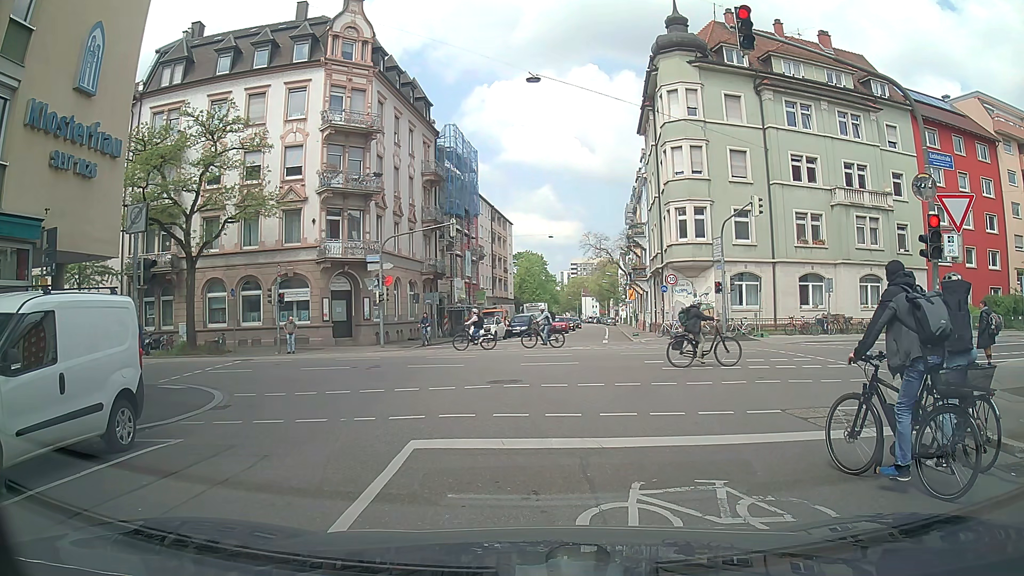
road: residential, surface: asphalt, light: Day
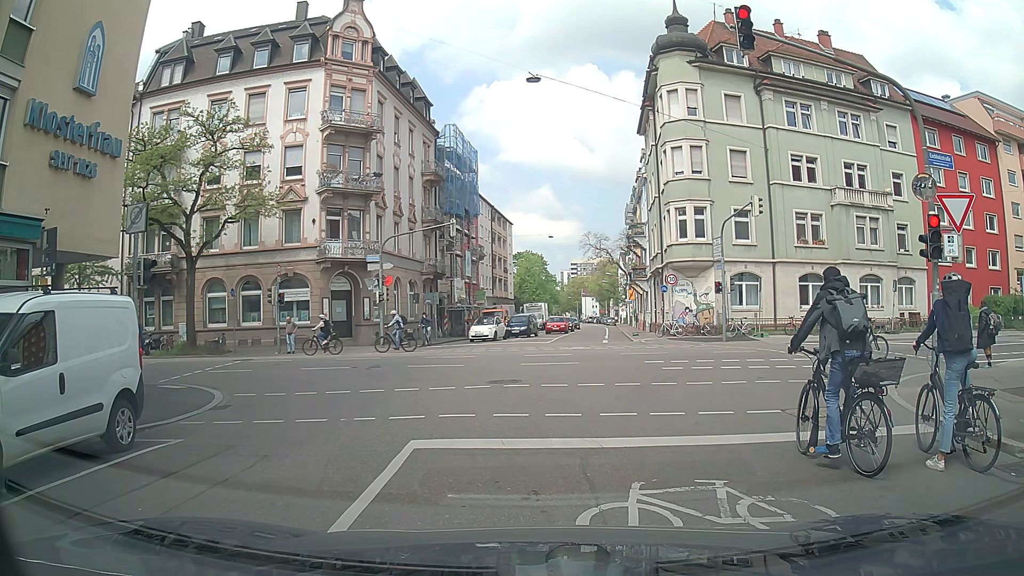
(0.0, 0.0) m; 0°
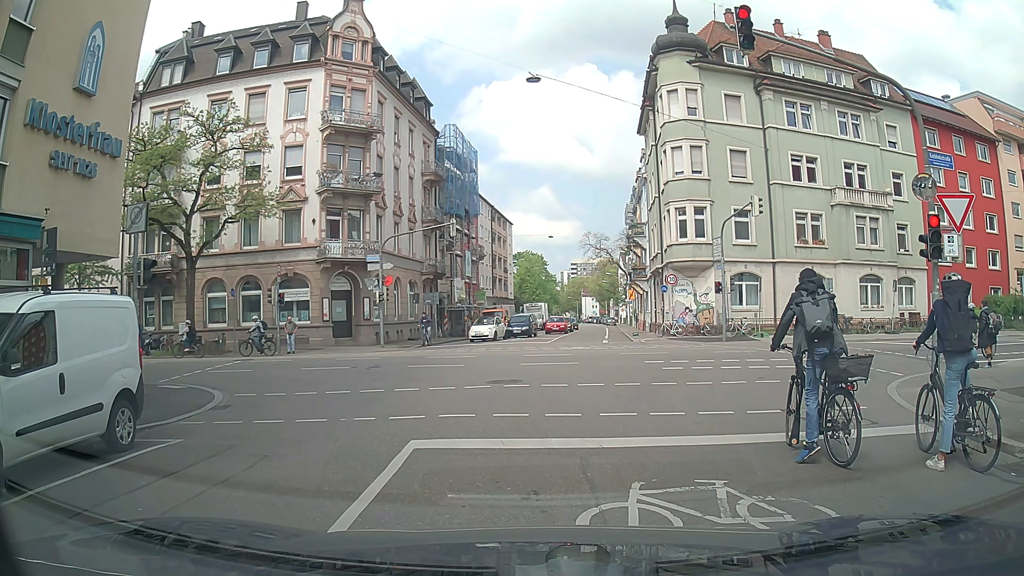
(0.0, 0.0) m; 0°
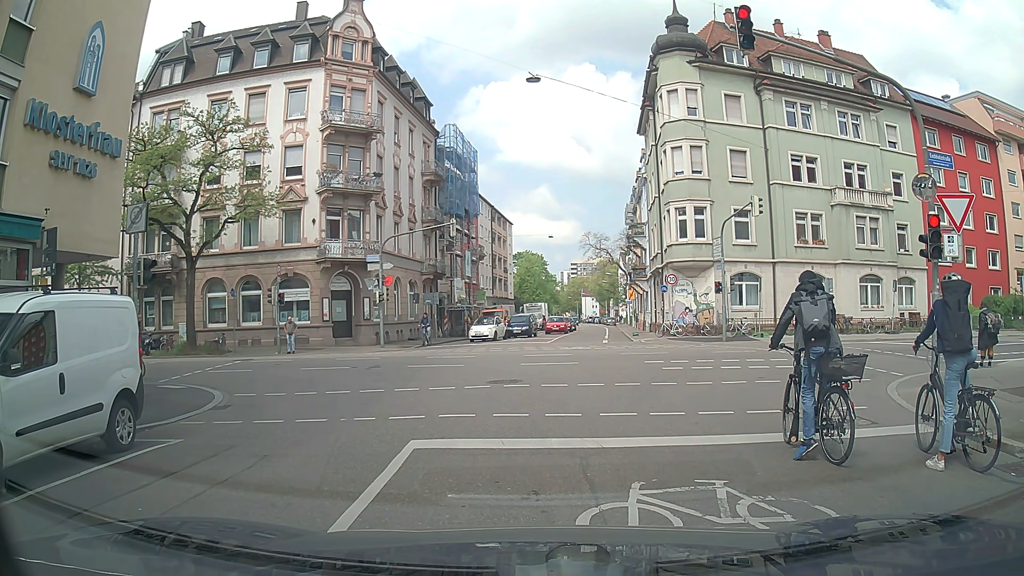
(0.0, 0.0) m; 0°
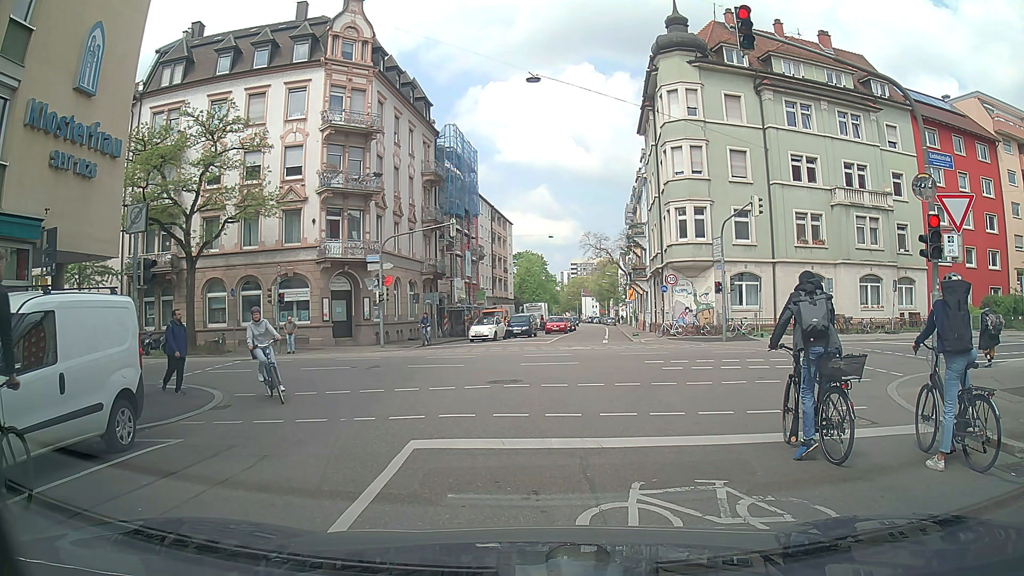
(0.0, 0.0) m; 0°
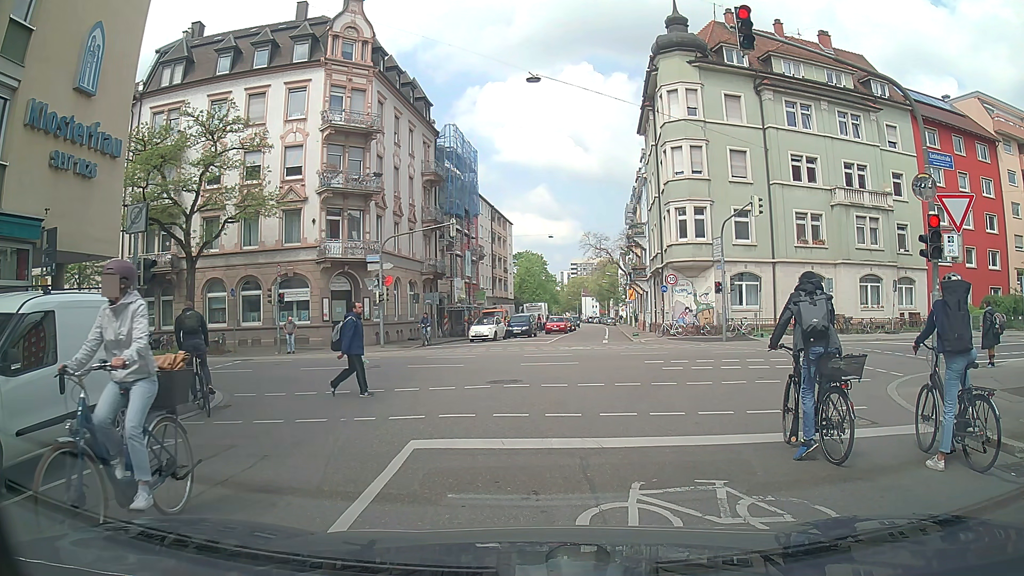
(0.0, 0.0) m; 0°
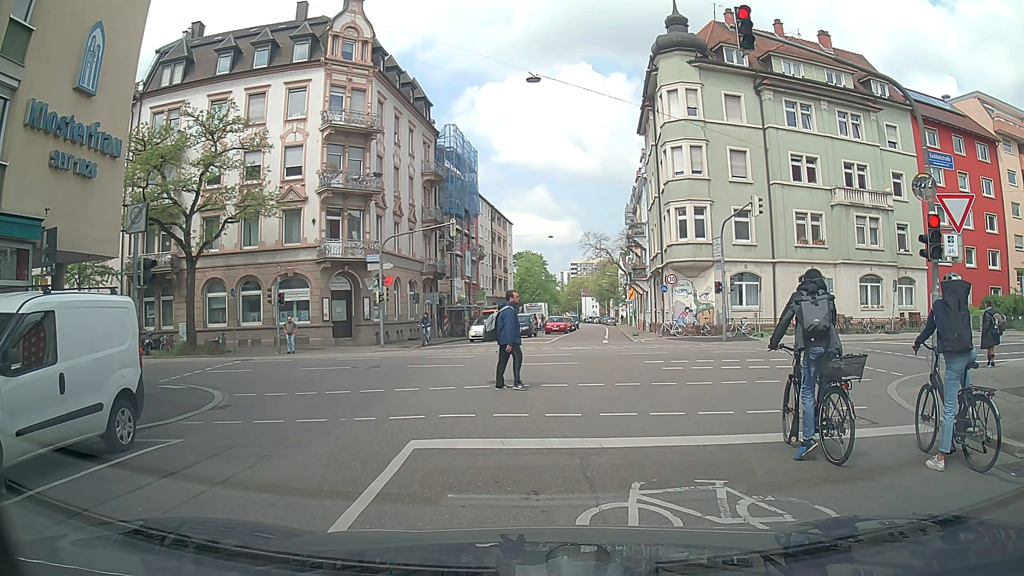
(0.0, 0.0) m; 0°
